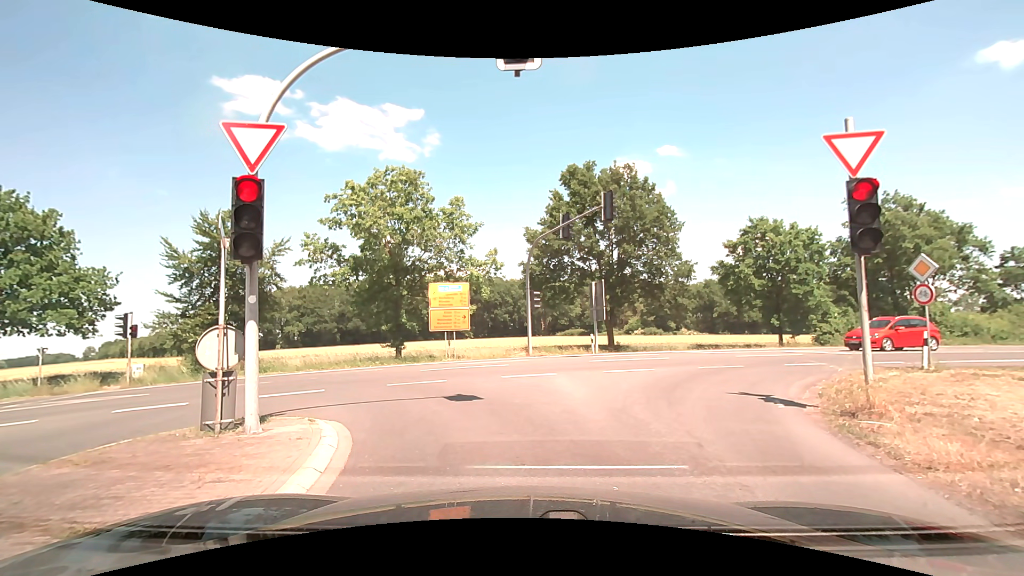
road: secondary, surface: asphalt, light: Day
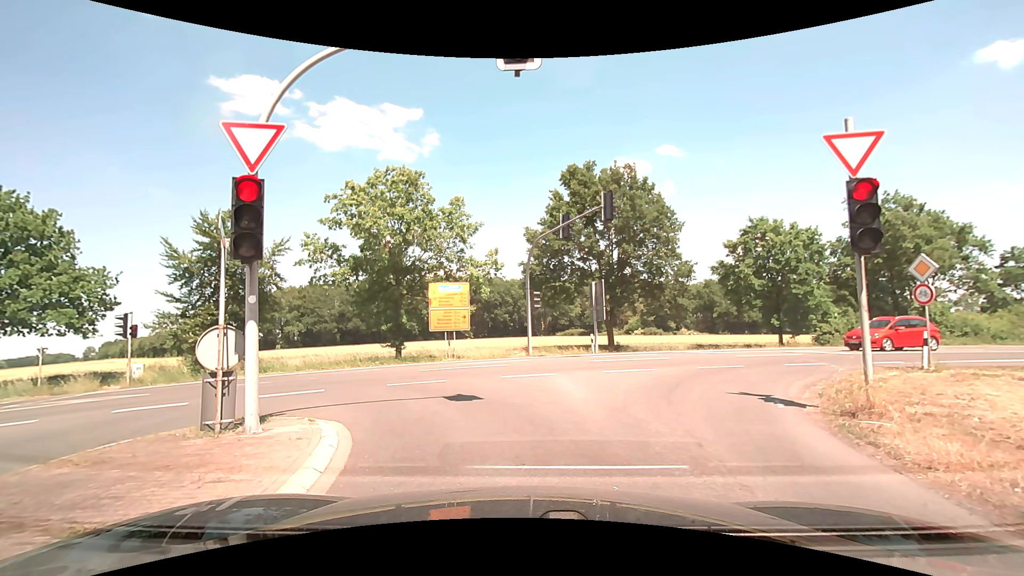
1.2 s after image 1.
(0.0, 0.0) m; 0°
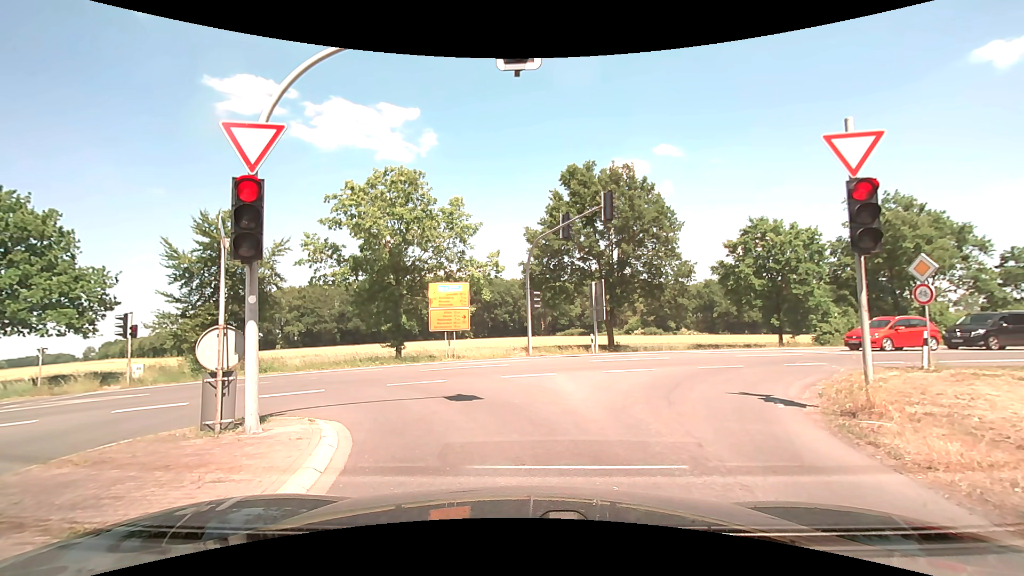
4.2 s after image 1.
(0.0, 0.0) m; 0°
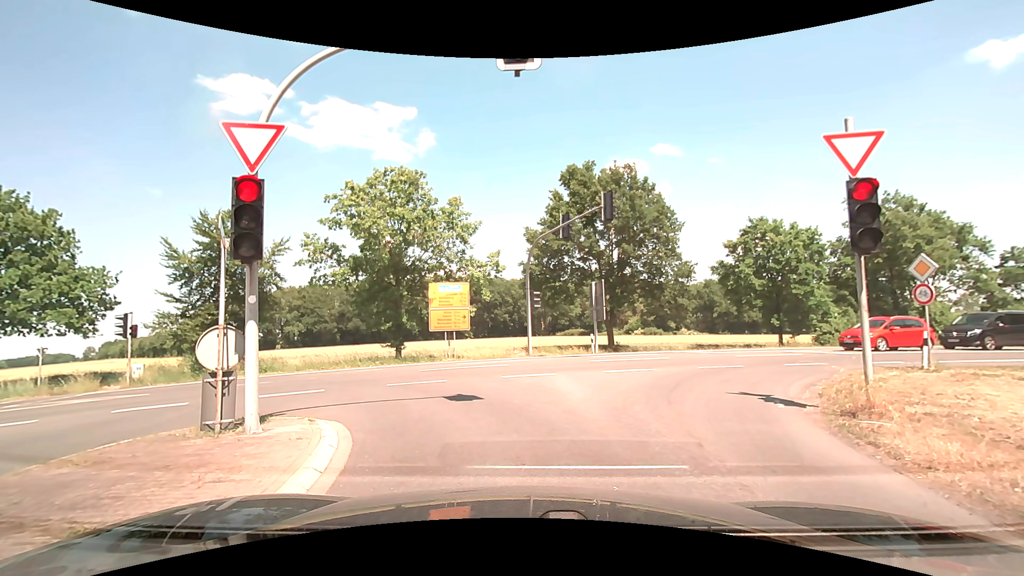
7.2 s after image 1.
(0.0, 0.0) m; 0°
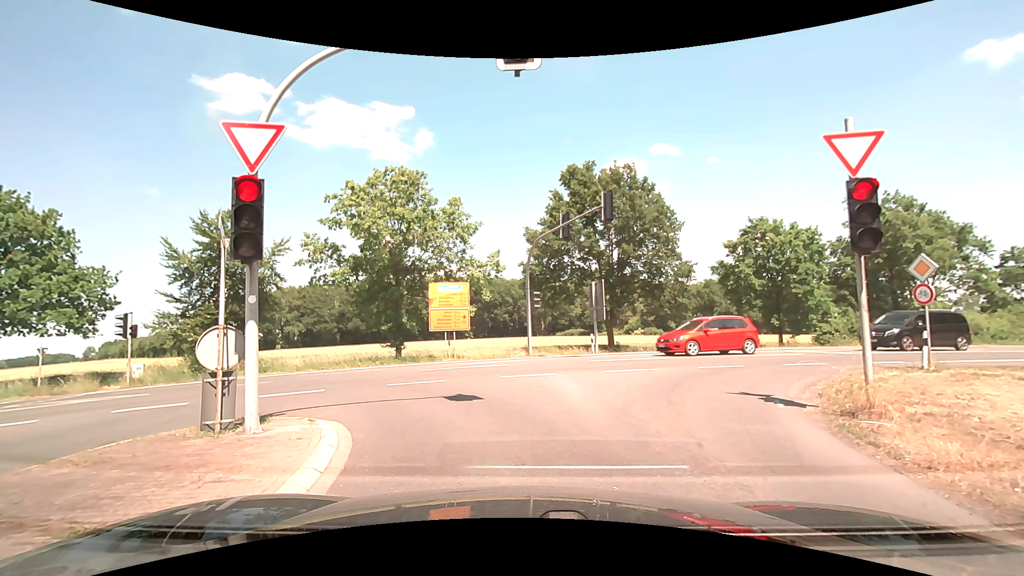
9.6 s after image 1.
(0.0, 0.0) m; 0°
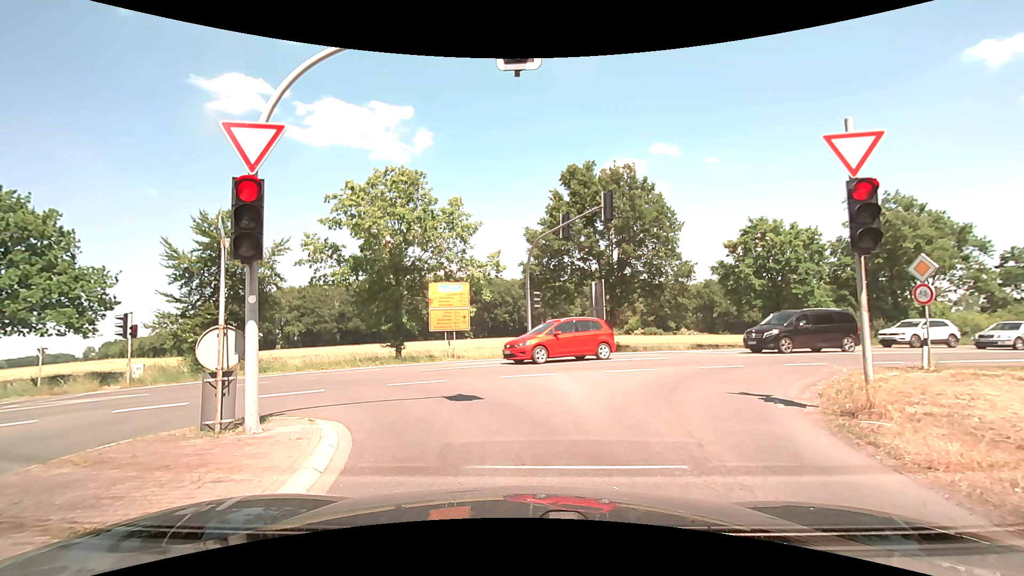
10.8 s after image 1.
(0.0, 0.0) m; 0°
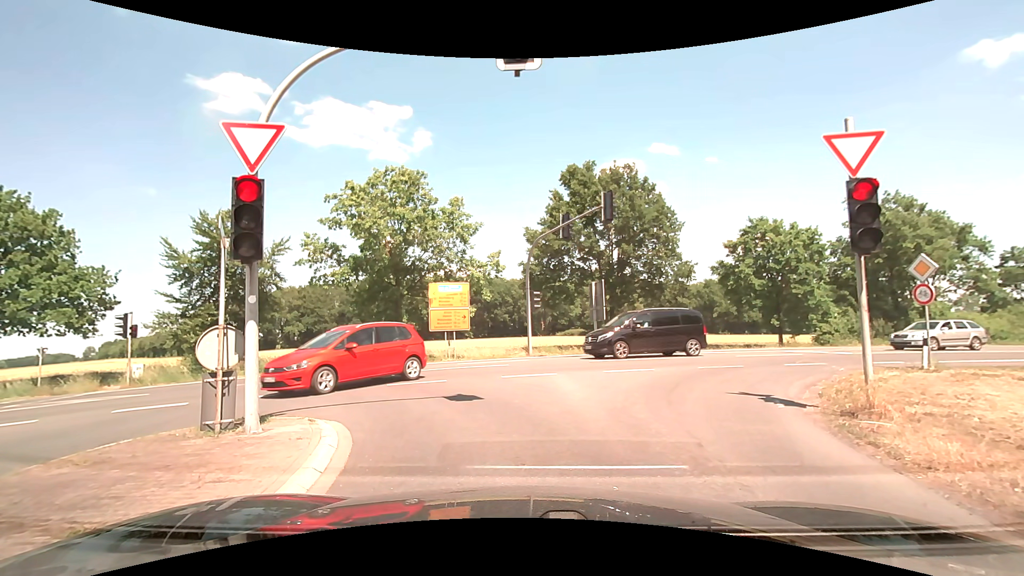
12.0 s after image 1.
(0.0, 0.0) m; 0°
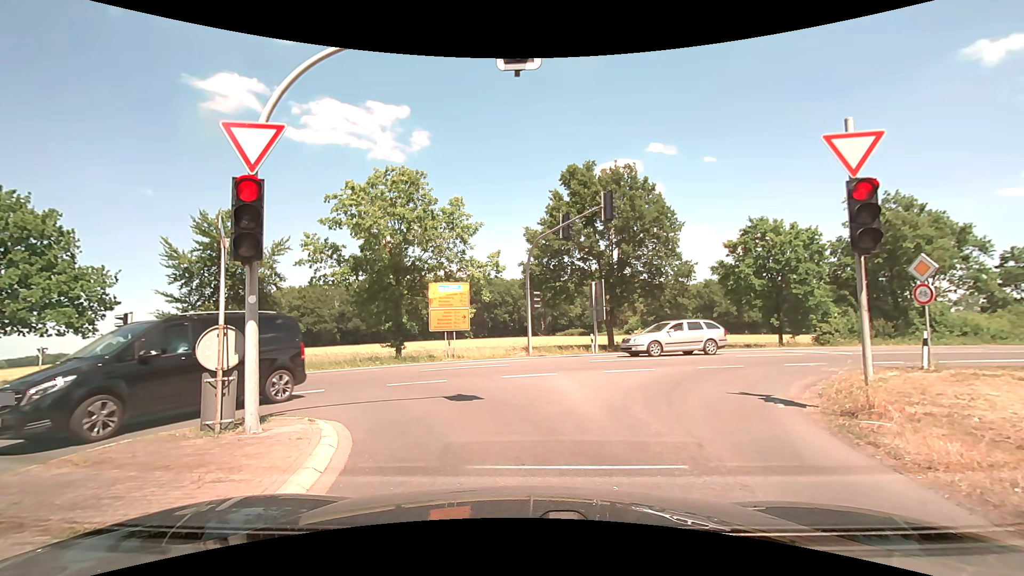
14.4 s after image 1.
(0.0, 0.0) m; 0°
(-1, +10) (-7, +18) (-17, +20) (-26, +19) (-36, +16) (-46, +13) (-55, +10) (-65, +7) (-74, +5) (-84, +2) m
